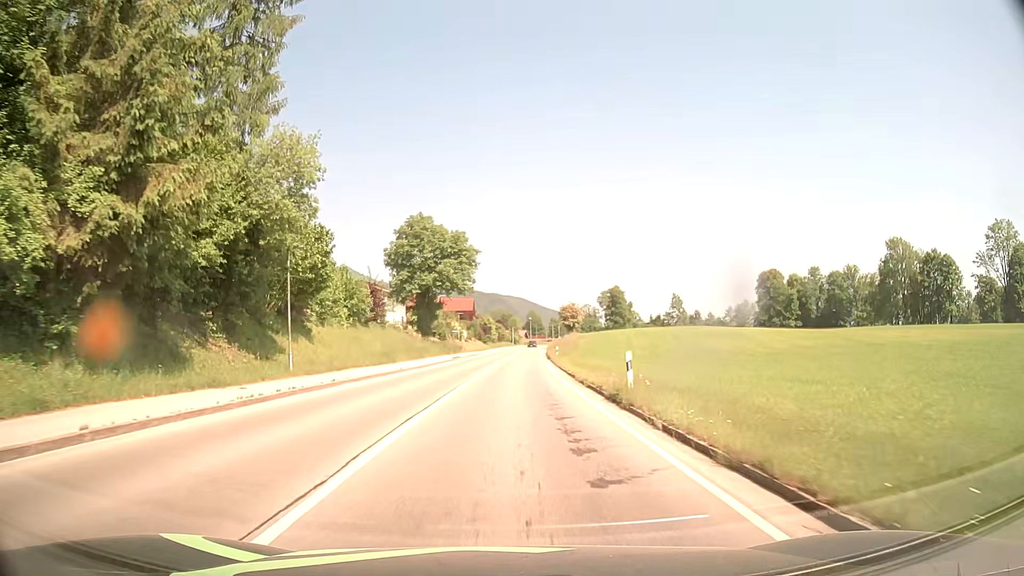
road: tertiary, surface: asphalt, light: Day
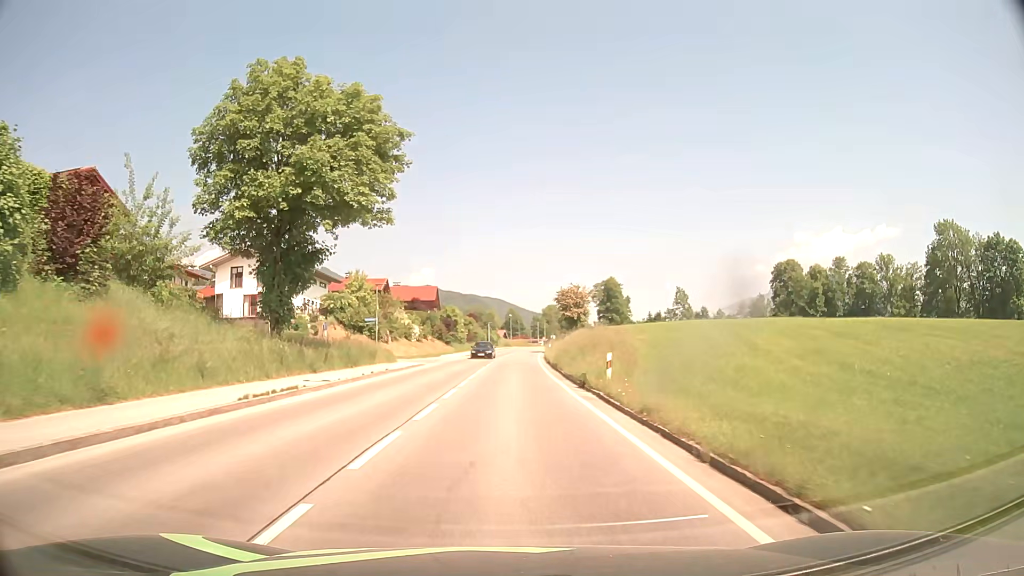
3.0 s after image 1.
(+0.5, +38.7) m; +1°
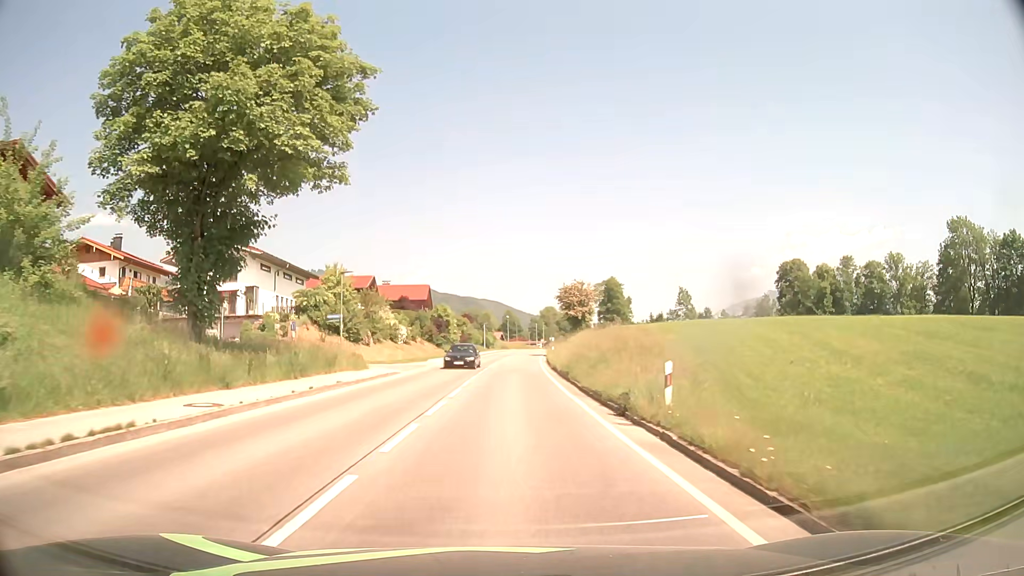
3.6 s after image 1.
(0.0, +7.7) m; 0°
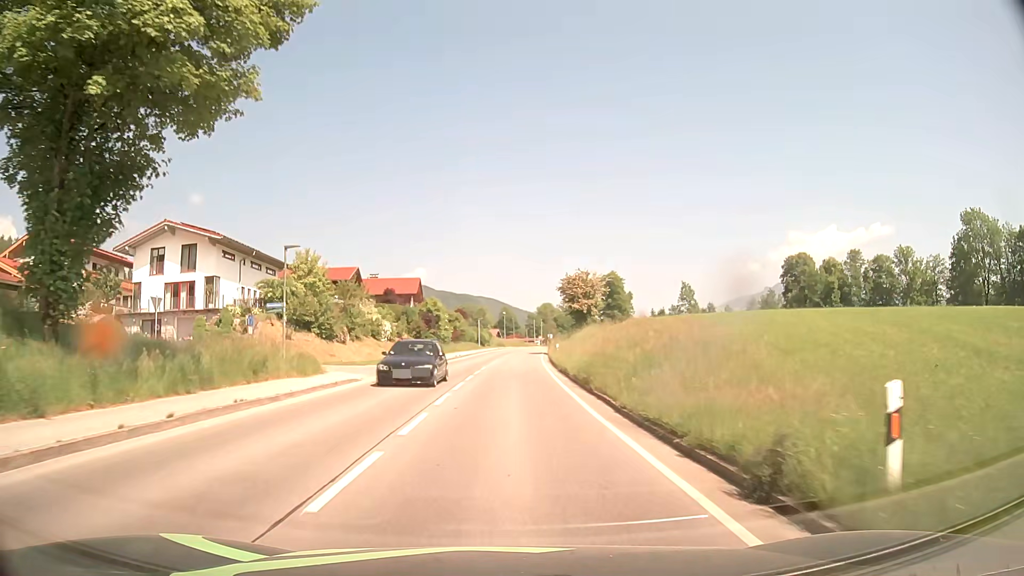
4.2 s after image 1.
(0.0, +7.7) m; 0°
